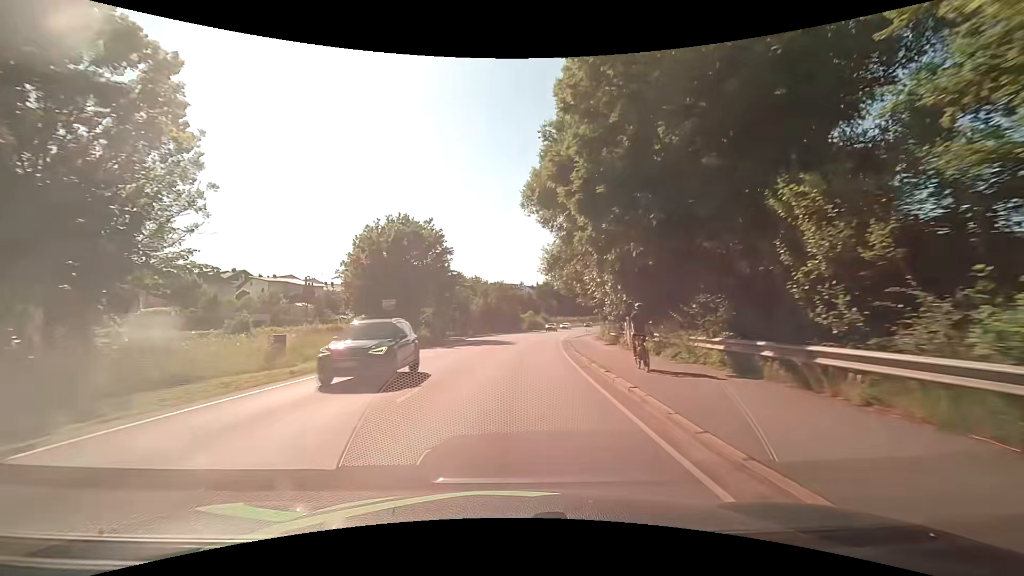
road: primary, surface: asphalt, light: Day
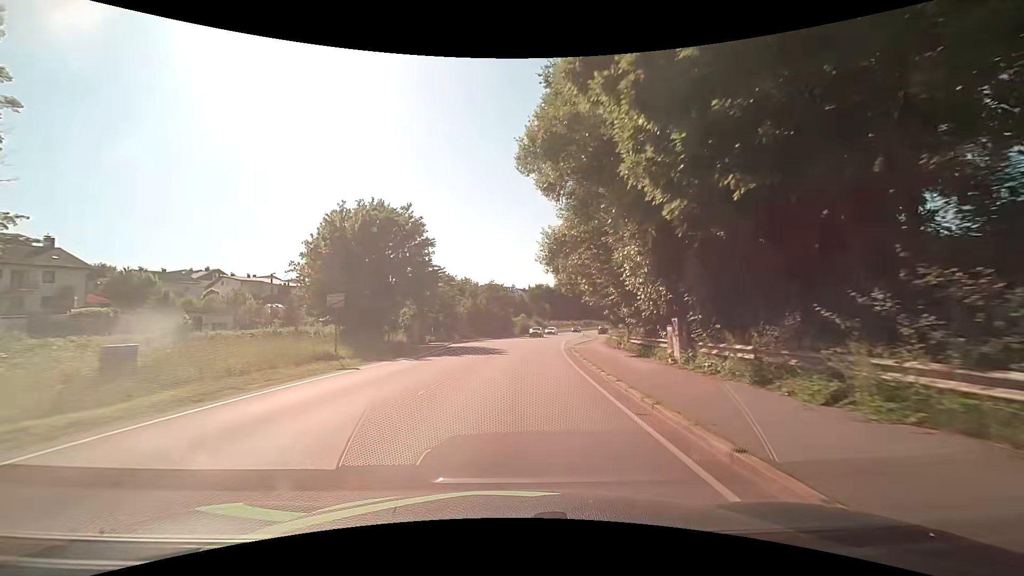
(+0.2, +7.7) m; +2°
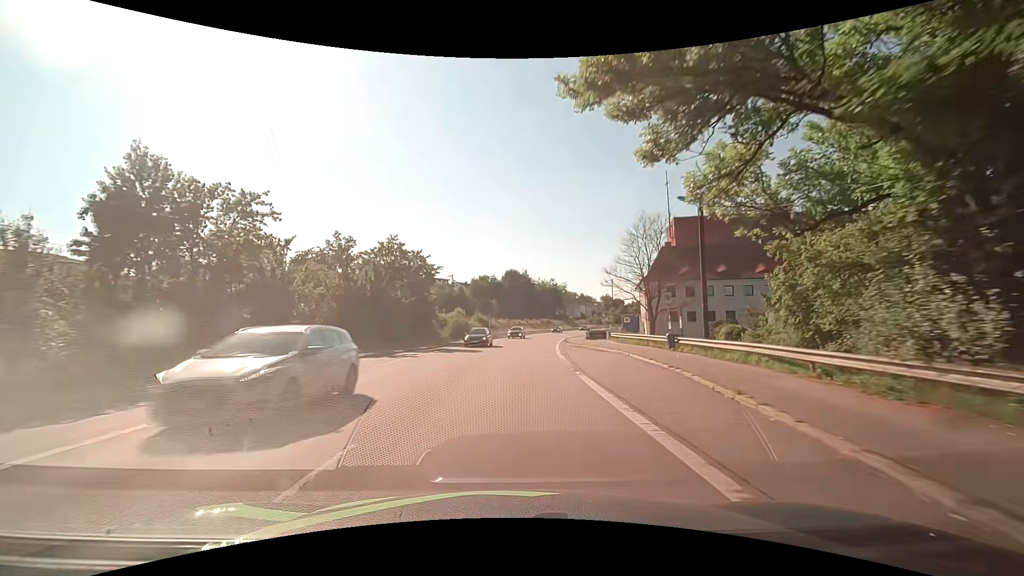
(+2.4, +41.2) m; +7°
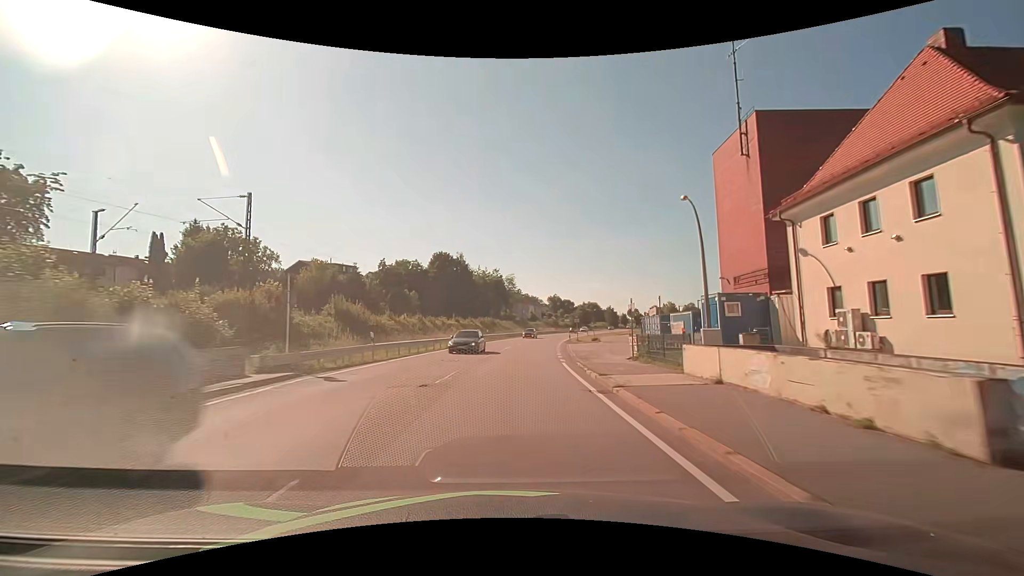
(+2.6, +49.6) m; +6°
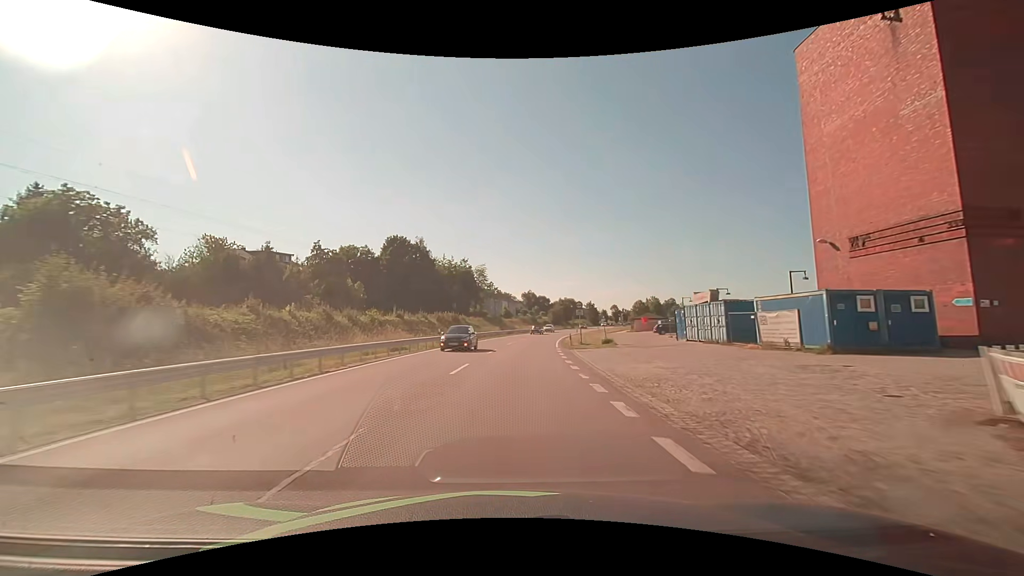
(+0.7, +22.0) m; +3°
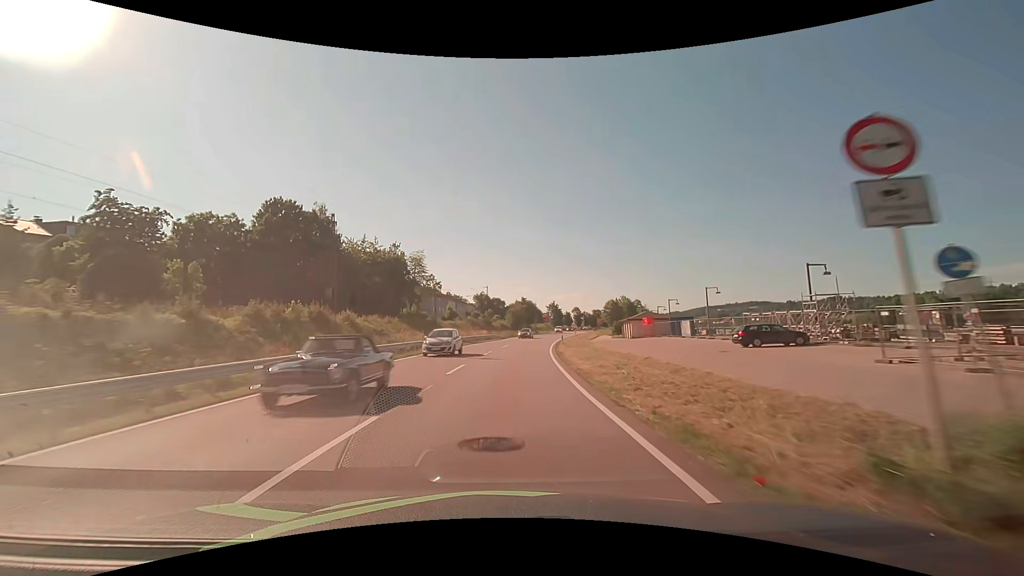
(+1.7, +34.9) m; +5°
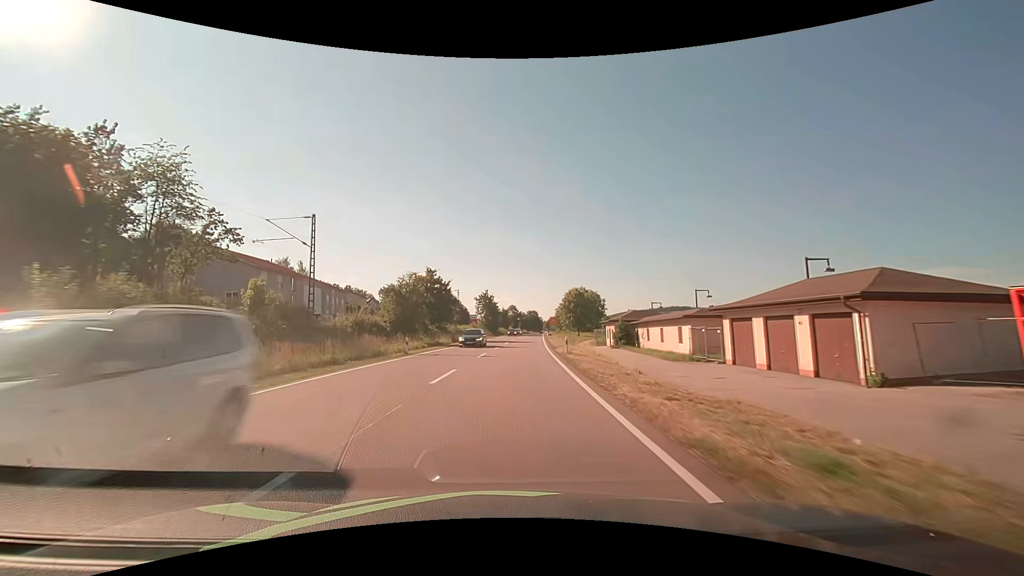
(+4.6, +63.0) m; +8°
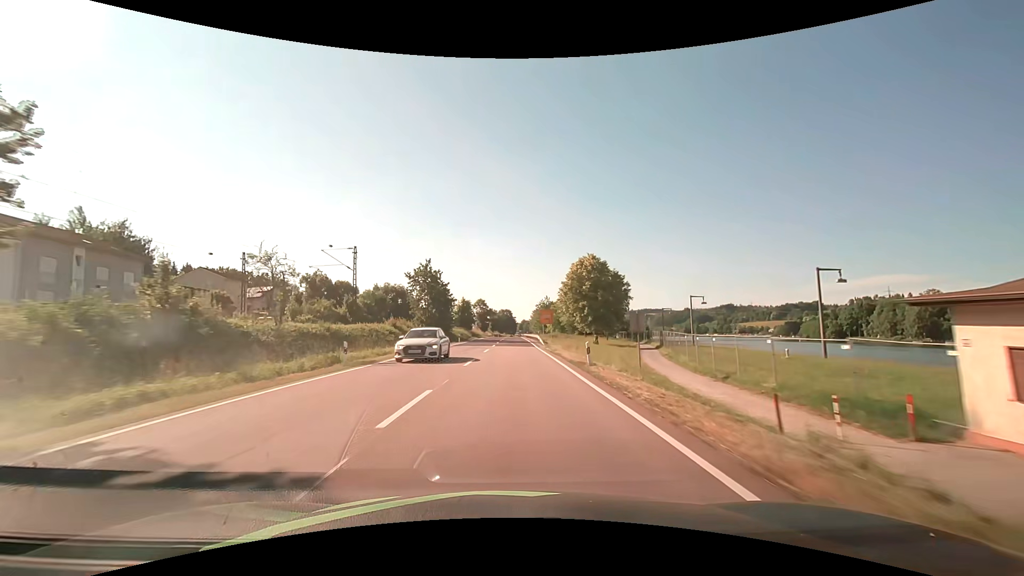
(+2.0, +53.9) m; +3°
(0, +10) (0, +20) (0, +30) (0, +40) (0, +50) (+1, +60) (+1, +70) (+1, +80) (+1, +90) (+1, +100) m
